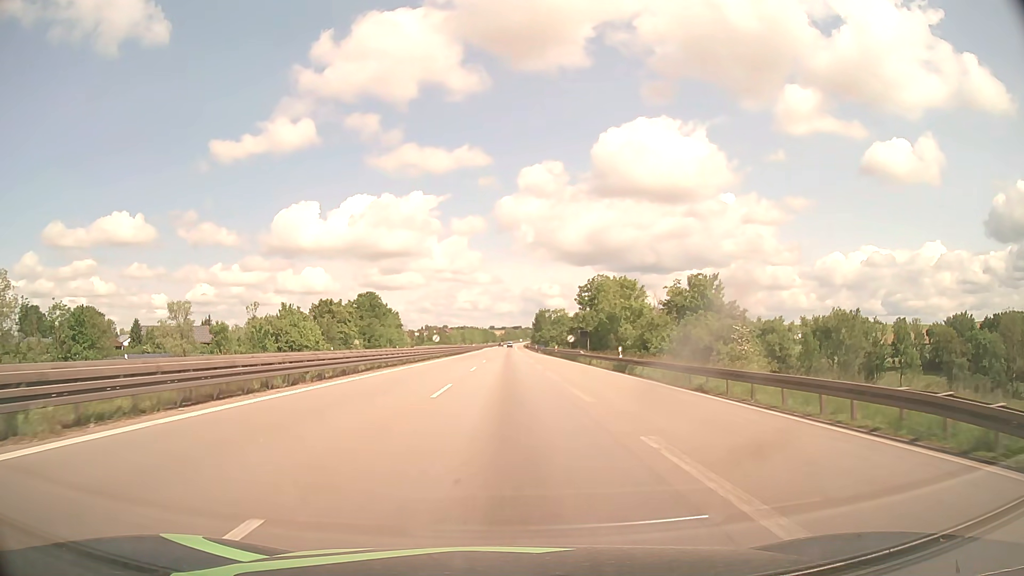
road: motorway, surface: asphalt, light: Day
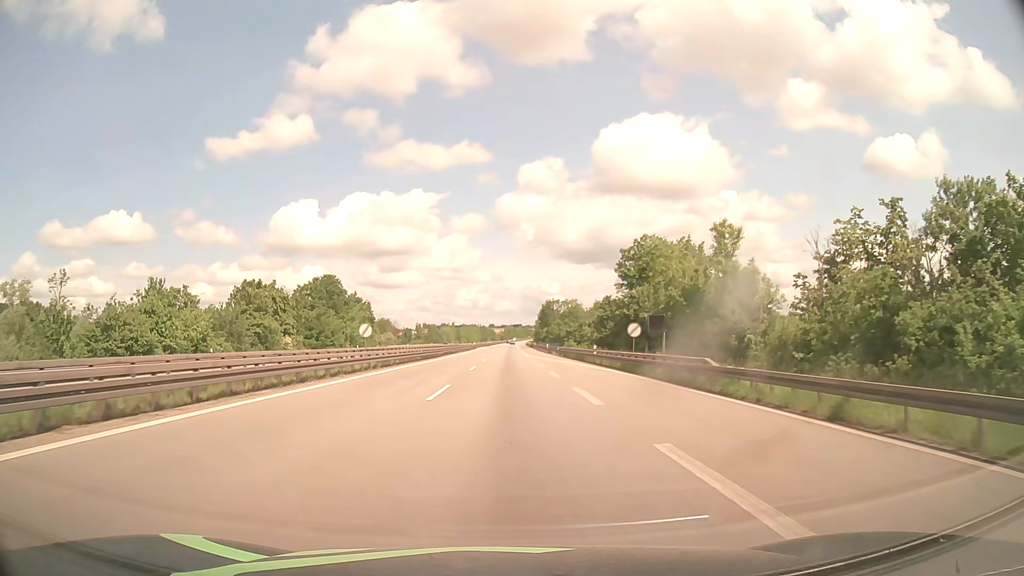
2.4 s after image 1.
(0.0, +37.4) m; 0°
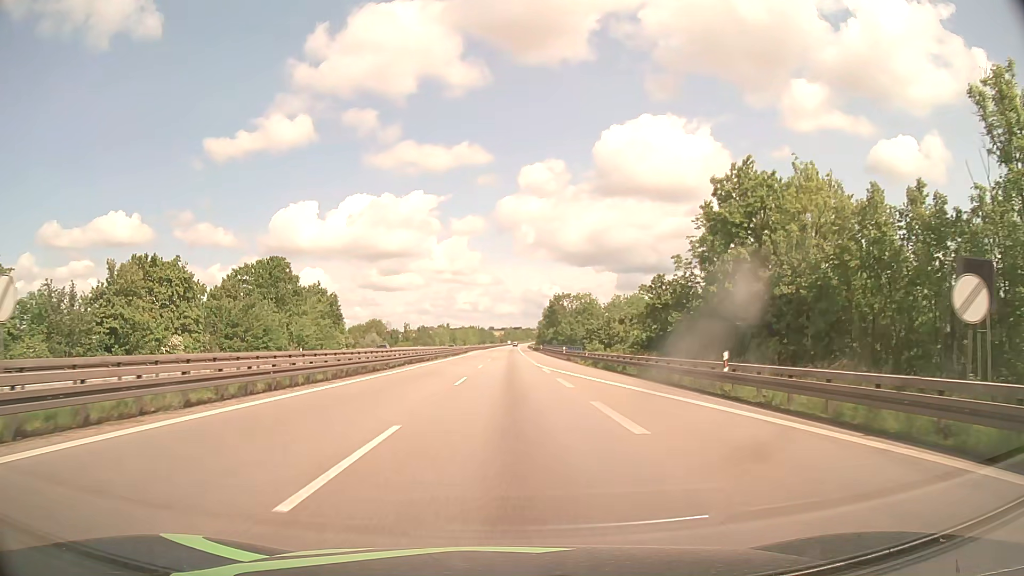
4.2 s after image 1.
(0.0, +28.9) m; 0°
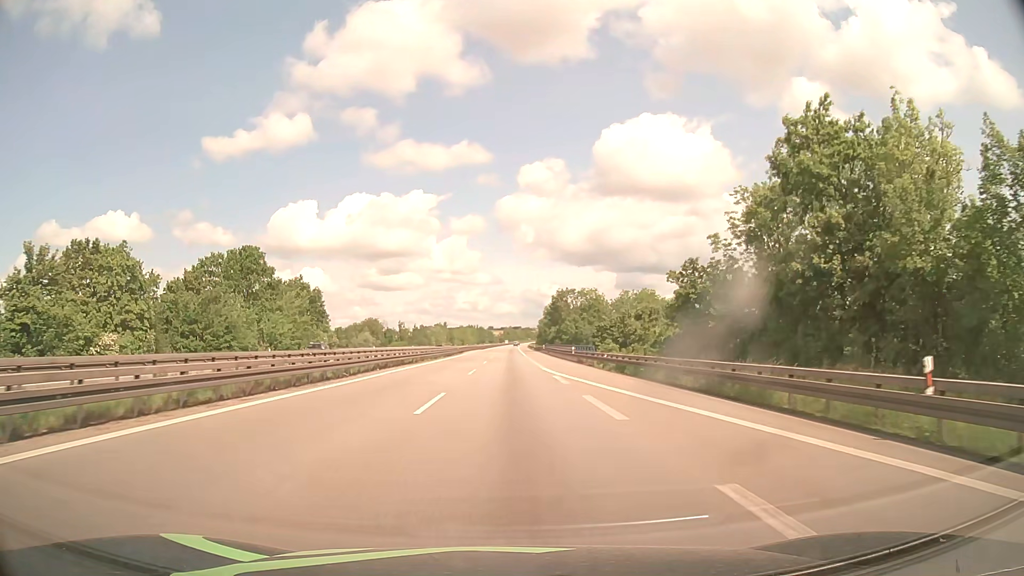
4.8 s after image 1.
(0.0, +10.2) m; 0°
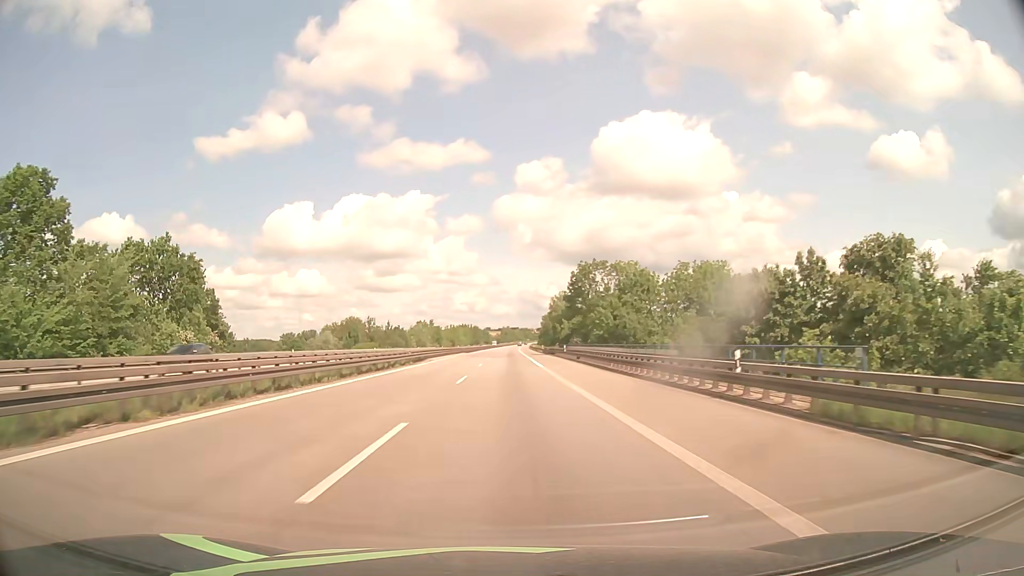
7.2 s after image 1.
(+0.1, +44.1) m; 0°
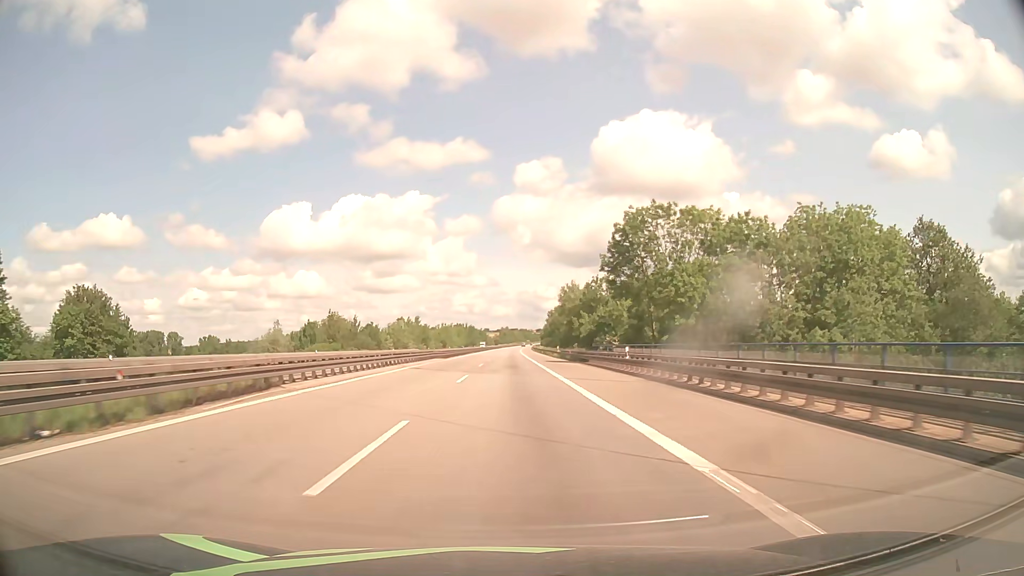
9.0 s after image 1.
(0.0, +36.2) m; 0°
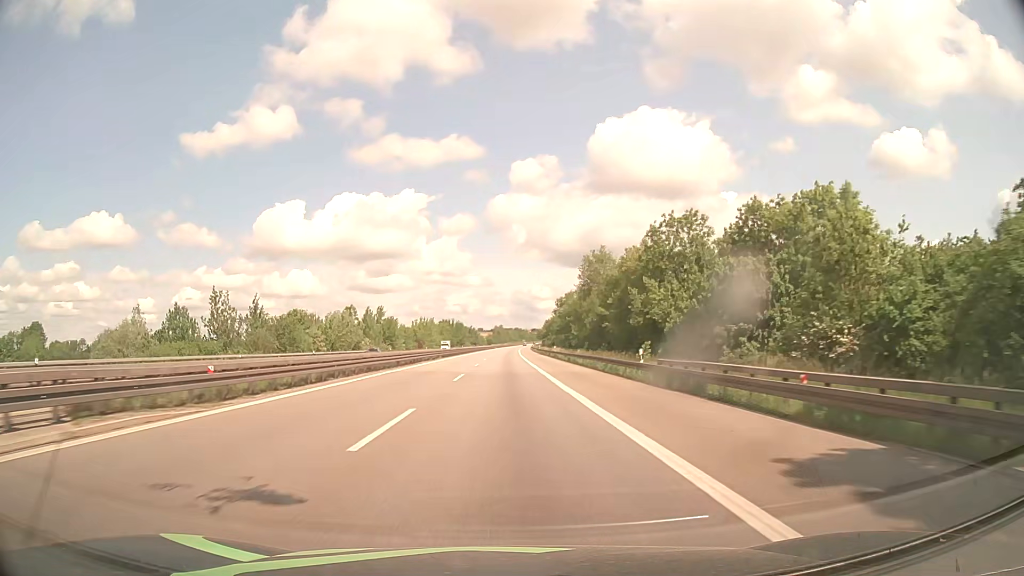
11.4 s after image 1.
(+0.2, +52.0) m; +1°
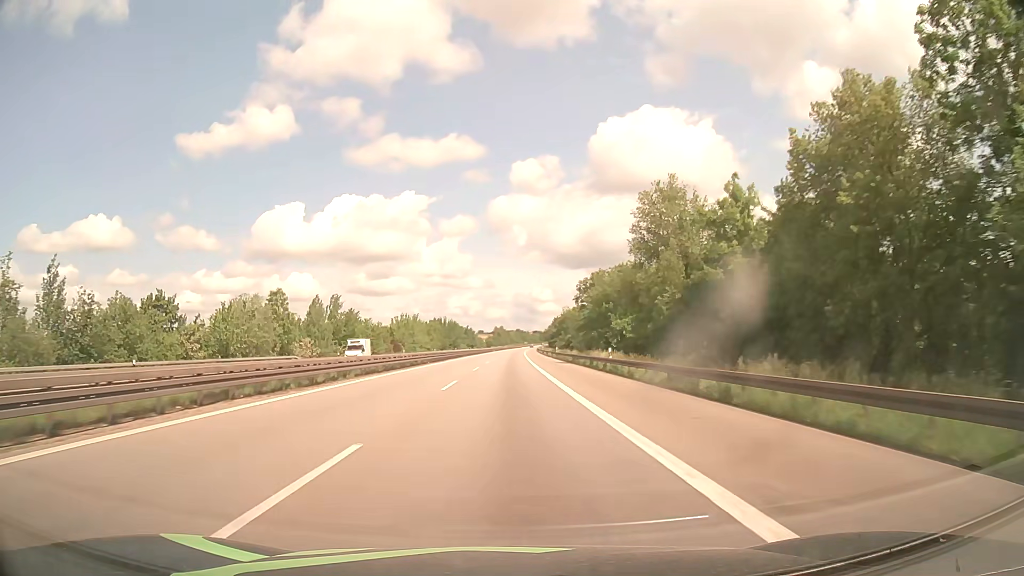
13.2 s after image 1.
(-0.2, +41.7) m; 0°
(0, +10) (0, +20) (0, +30) (0, +40) (0, +50) (0, +60) (0, +70) (0, +80) (+1, +90) (+1, +100) m
